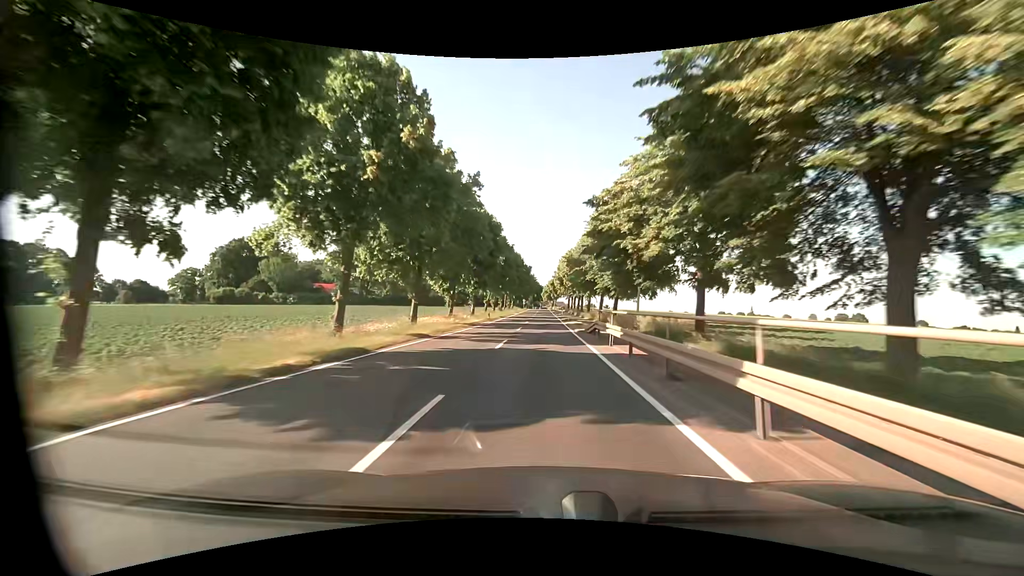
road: tertiary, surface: asphalt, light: Day
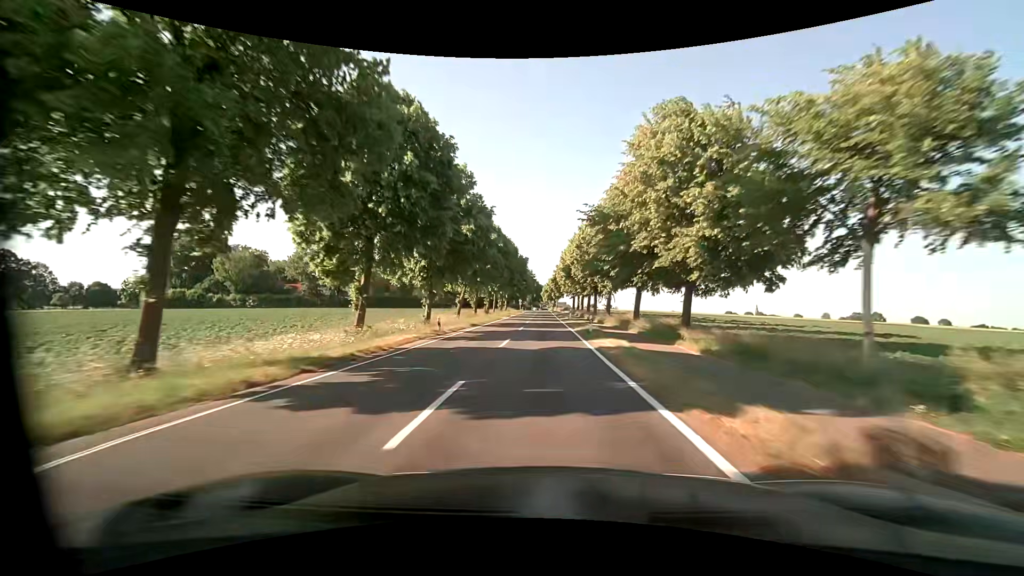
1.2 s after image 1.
(+0.1, +22.7) m; 0°
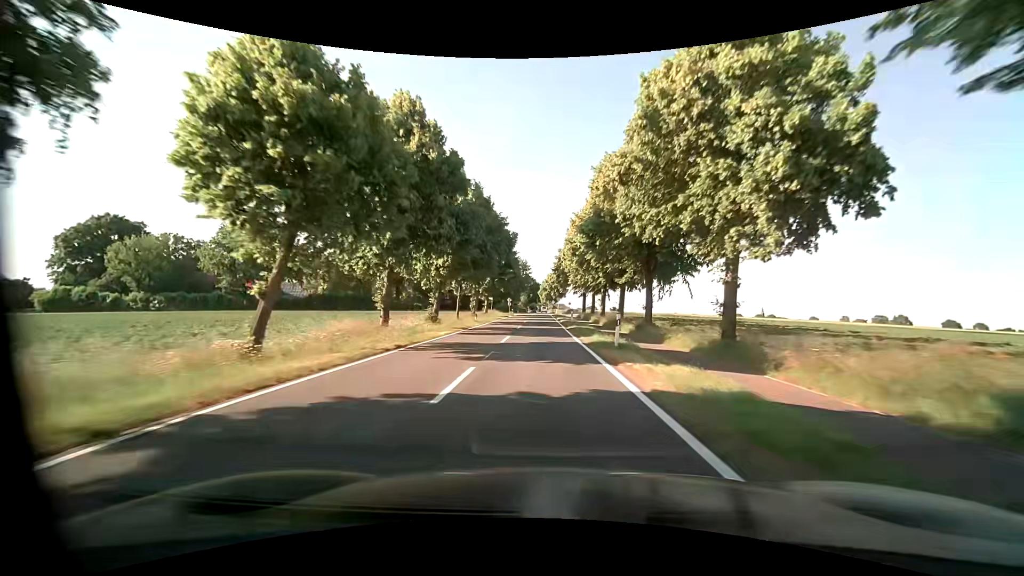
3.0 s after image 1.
(+0.1, +34.0) m; +1°
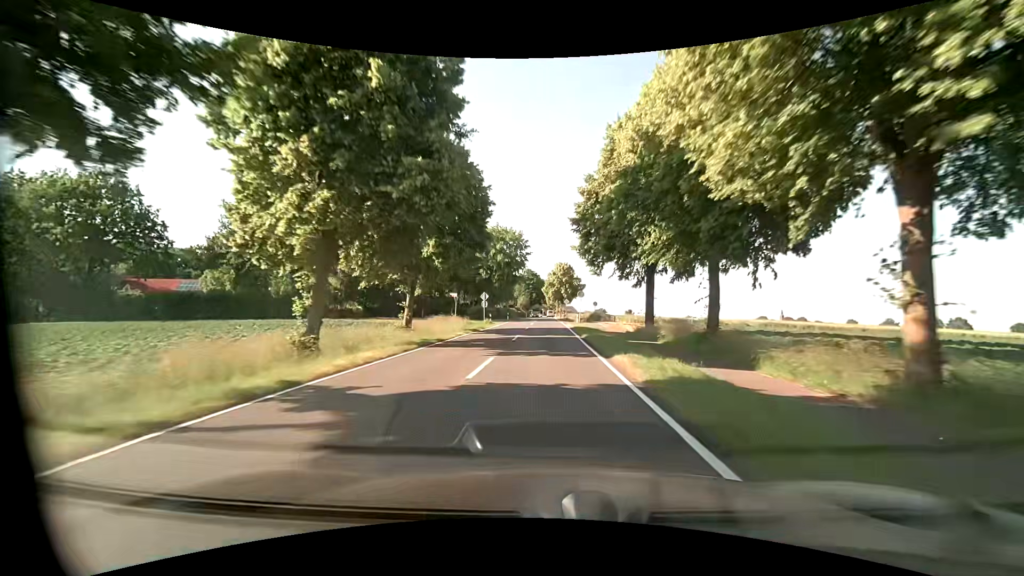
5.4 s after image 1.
(-0.7, +45.4) m; -1°
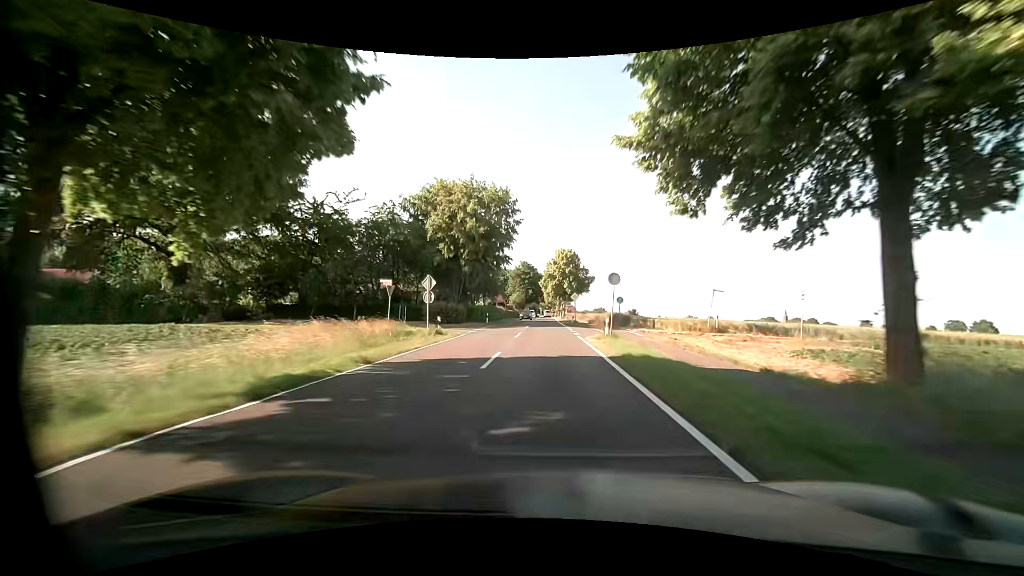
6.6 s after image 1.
(0.0, +22.8) m; 0°
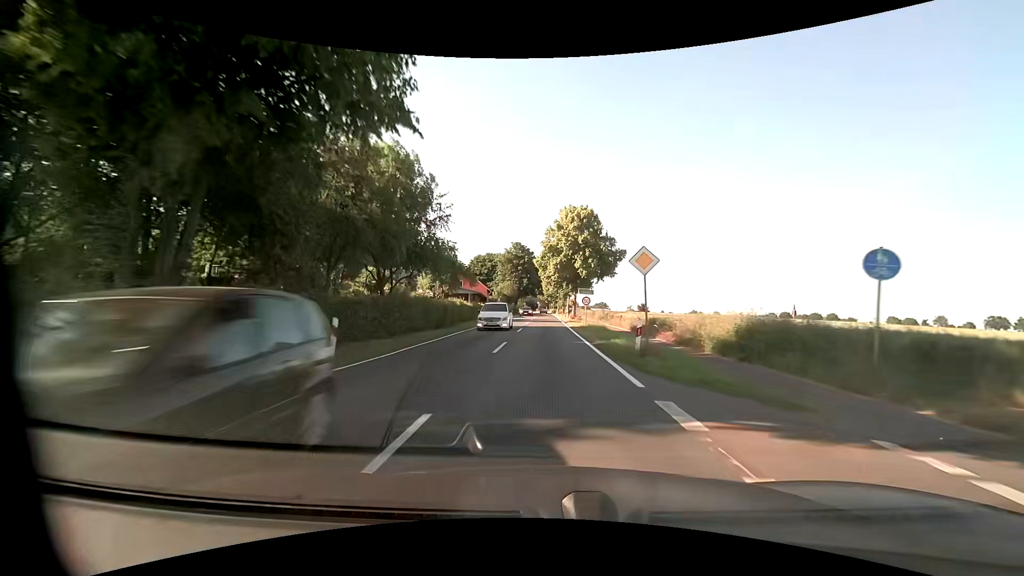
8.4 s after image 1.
(0.0, +32.7) m; 0°
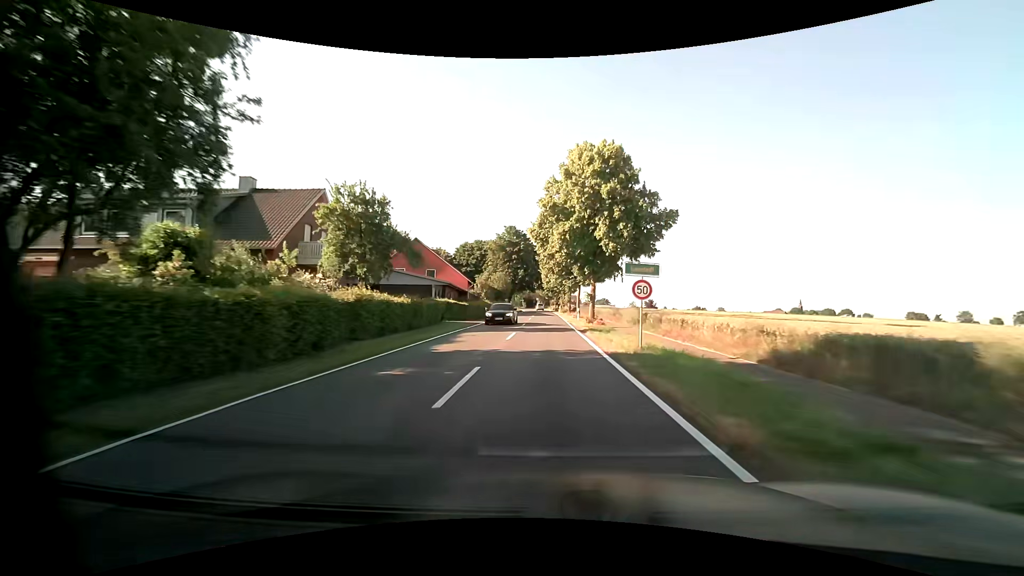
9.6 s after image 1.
(0.0, +19.4) m; 0°
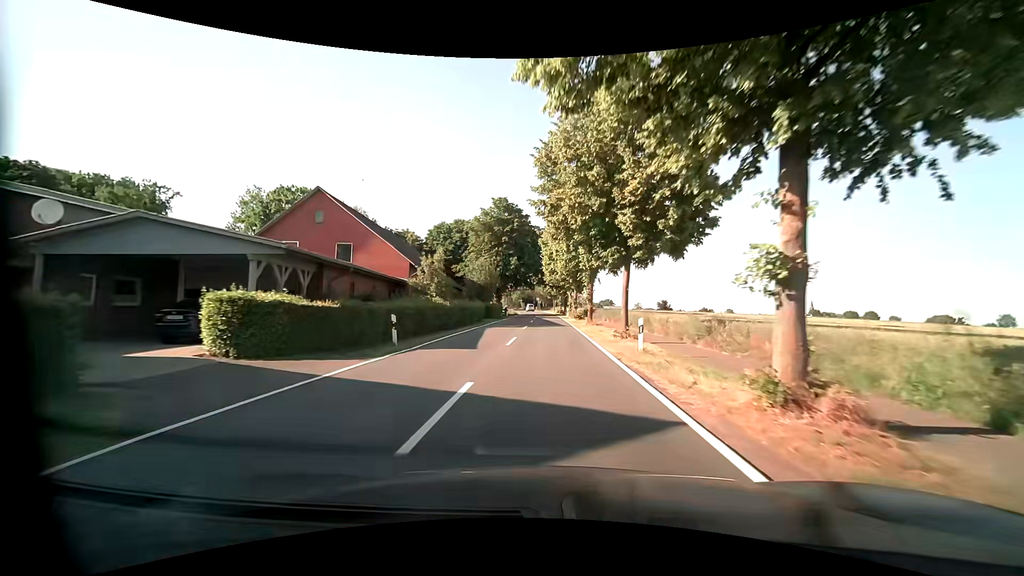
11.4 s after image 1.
(+0.1, +25.6) m; 0°
(0, +10) (0, +20) (0, +30) (0, +40) (0, +50) (0, +60) (0, +70) (0, +80) (0, +90) (-1, +100) m
